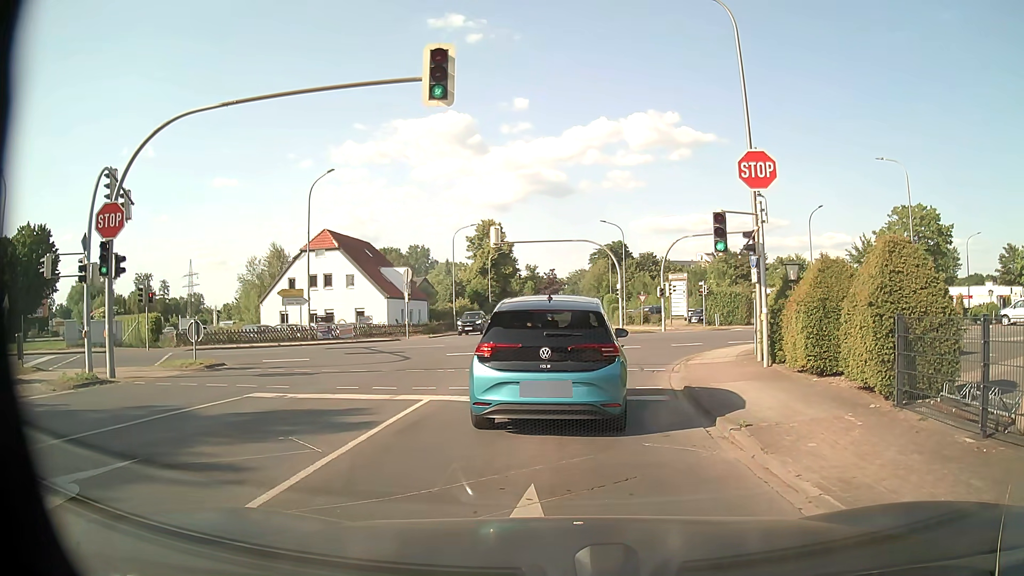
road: unclassified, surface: asphalt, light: Day
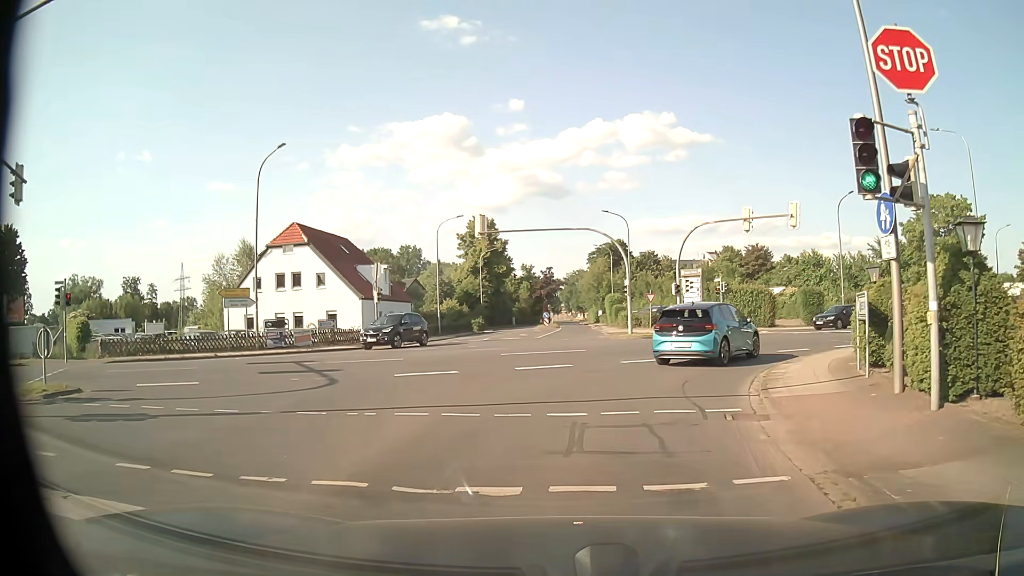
(-0.1, +7.1) m; -1°
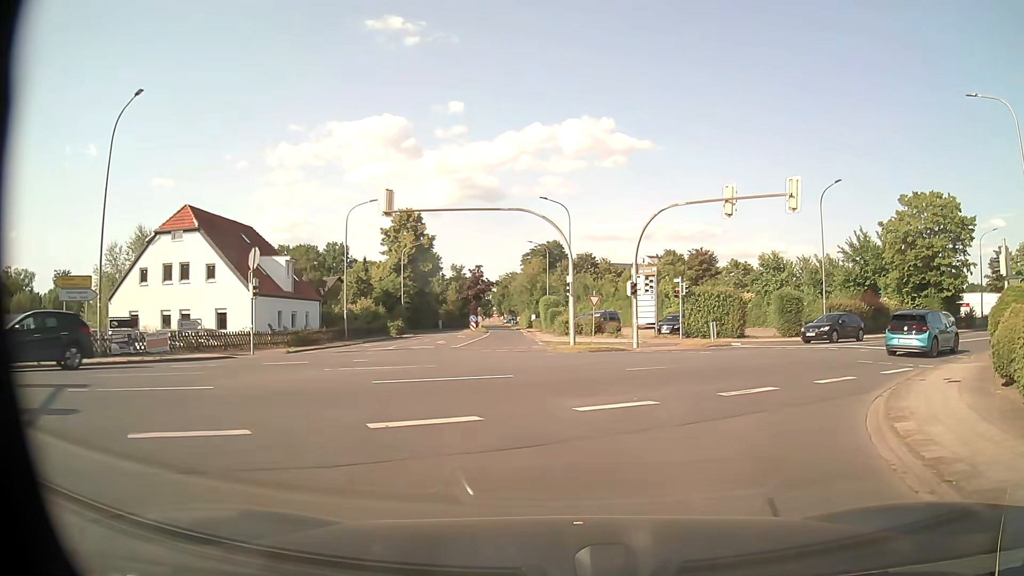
(+0.4, +8.4) m; +6°
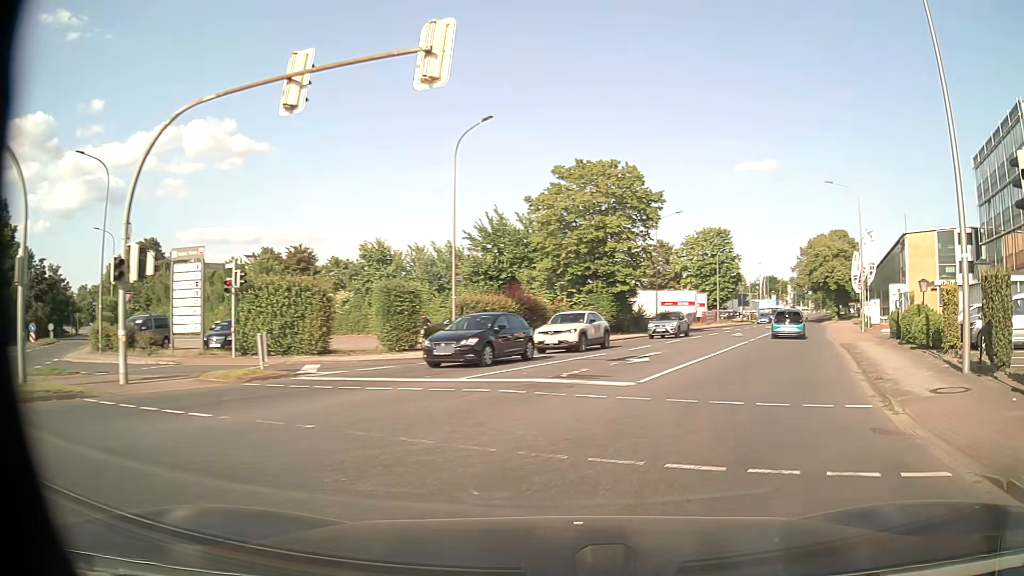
(+3.6, +14.2) m; +33°
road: tertiary
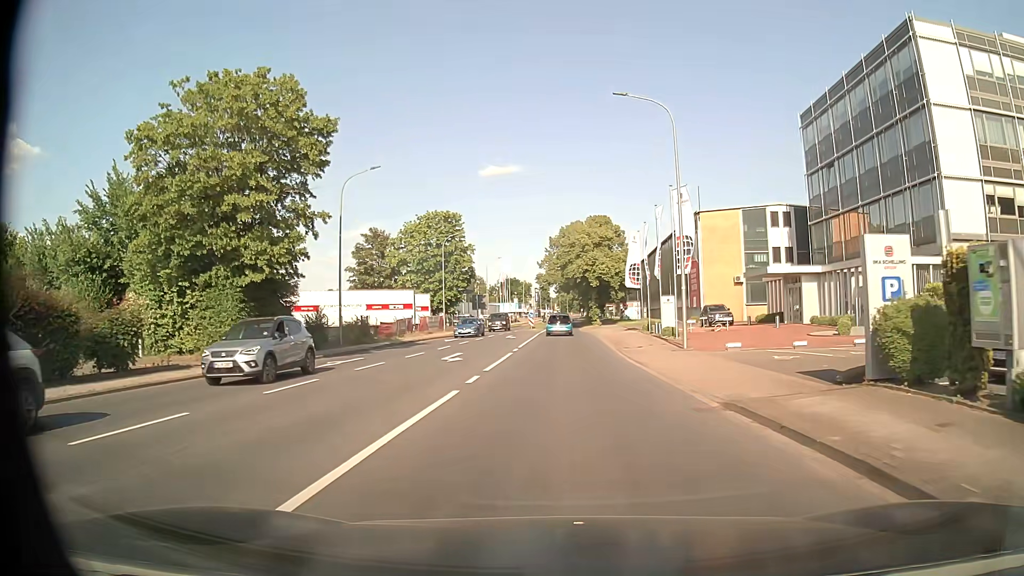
(+5.4, +18.1) m; +23°
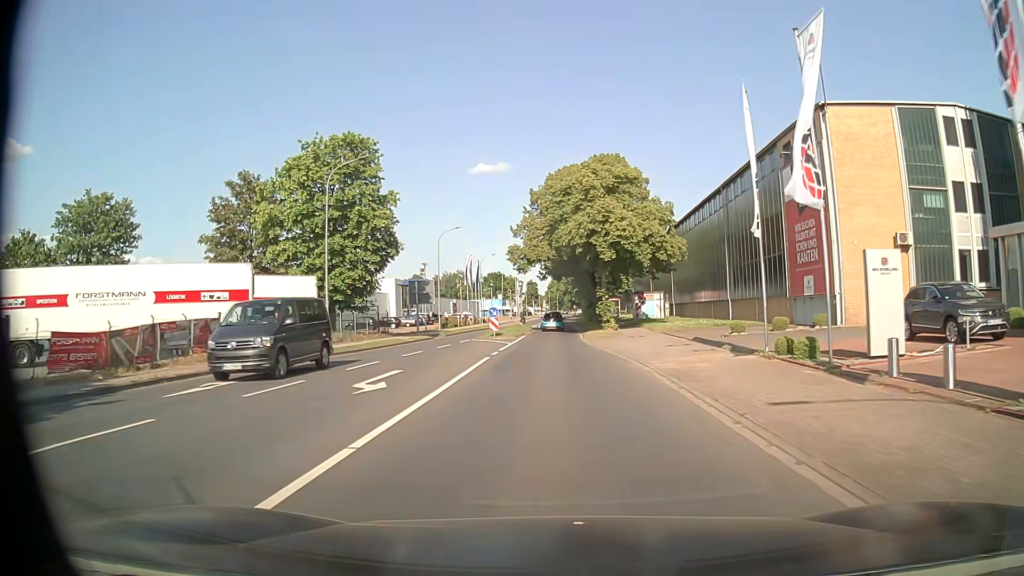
(+0.4, +31.3) m; +1°
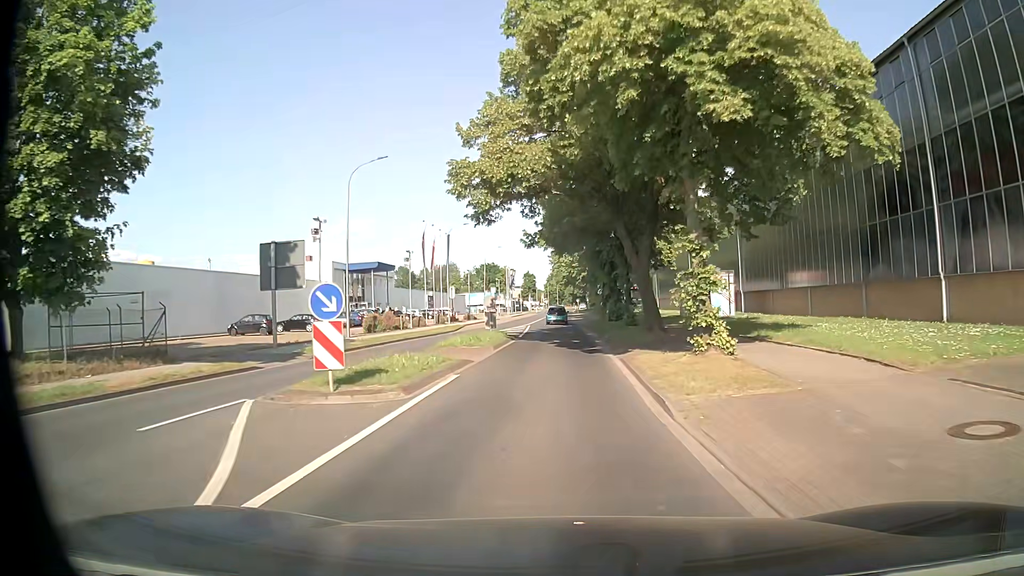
(0.0, +28.2) m; 0°
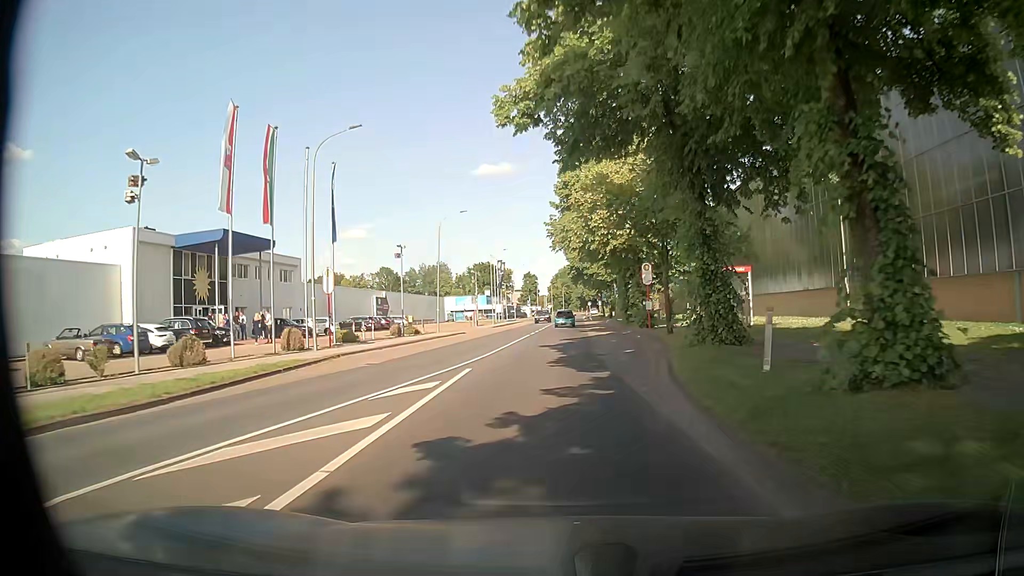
(+0.2, +36.9) m; -1°
(0, +10) (+1, +20) (+1, +30) (+1, +40) (+2, +50) (+2, +60) (+3, +70) (+3, +80) (+3, +90) (+4, +100) m
